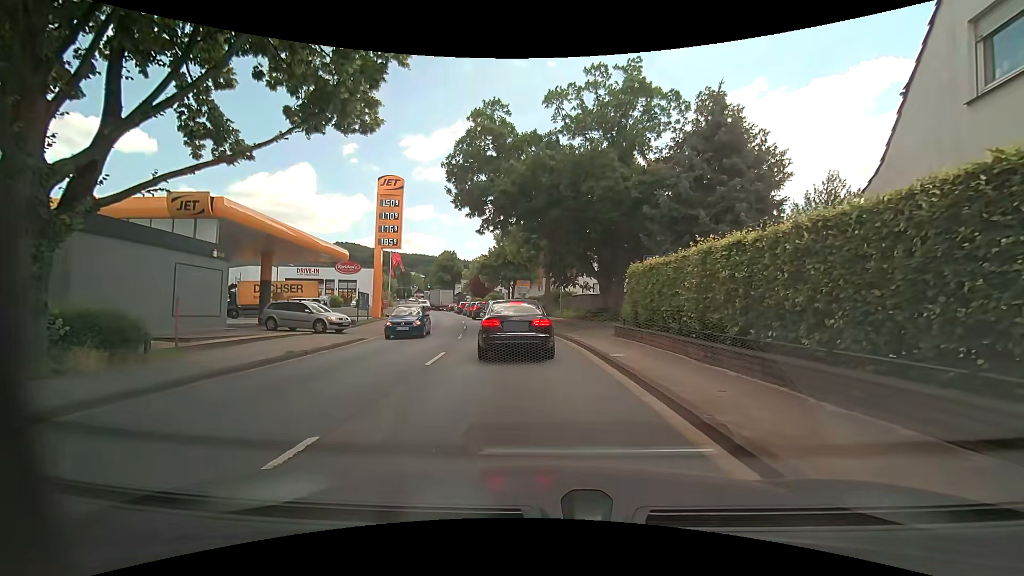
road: primary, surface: asphalt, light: Day
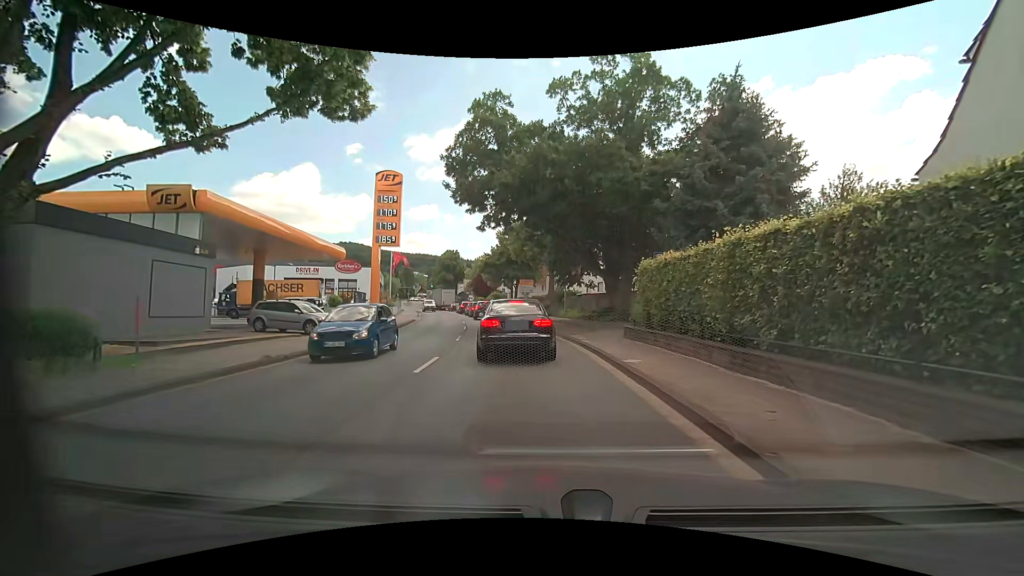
(0.0, +1.4) m; -1°
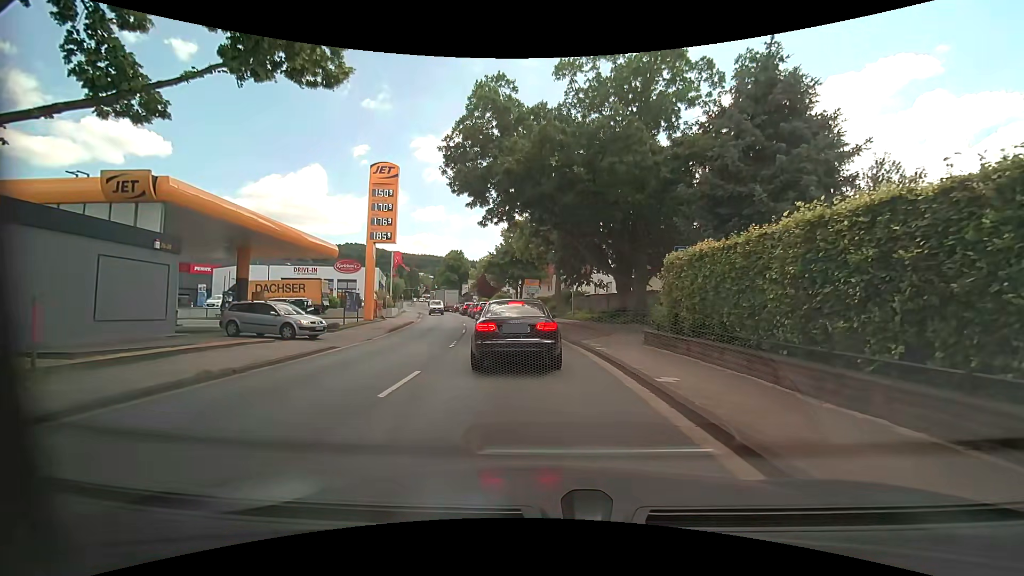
(0.0, +2.5) m; +1°
